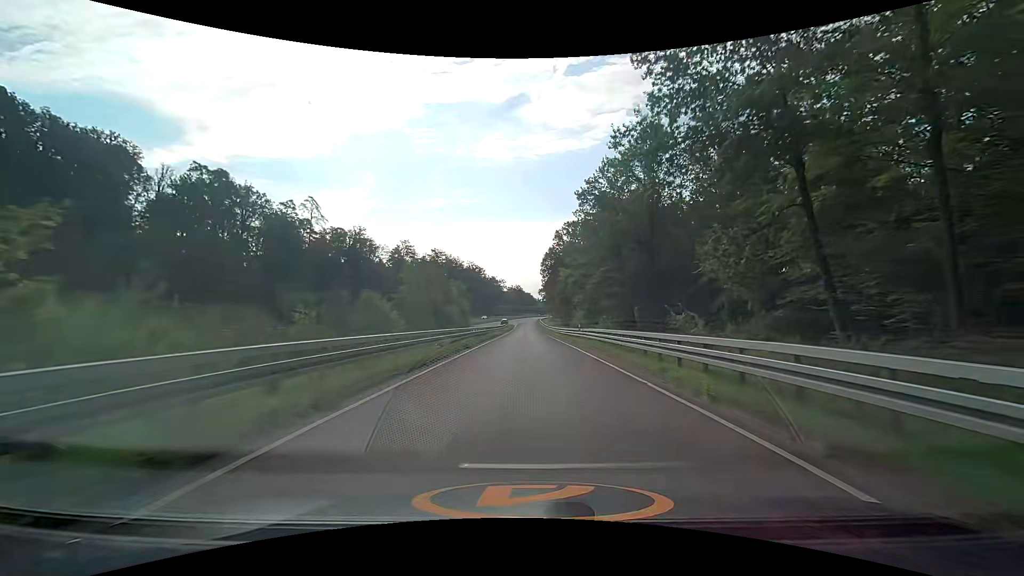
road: trunk_link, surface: asphalt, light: Day
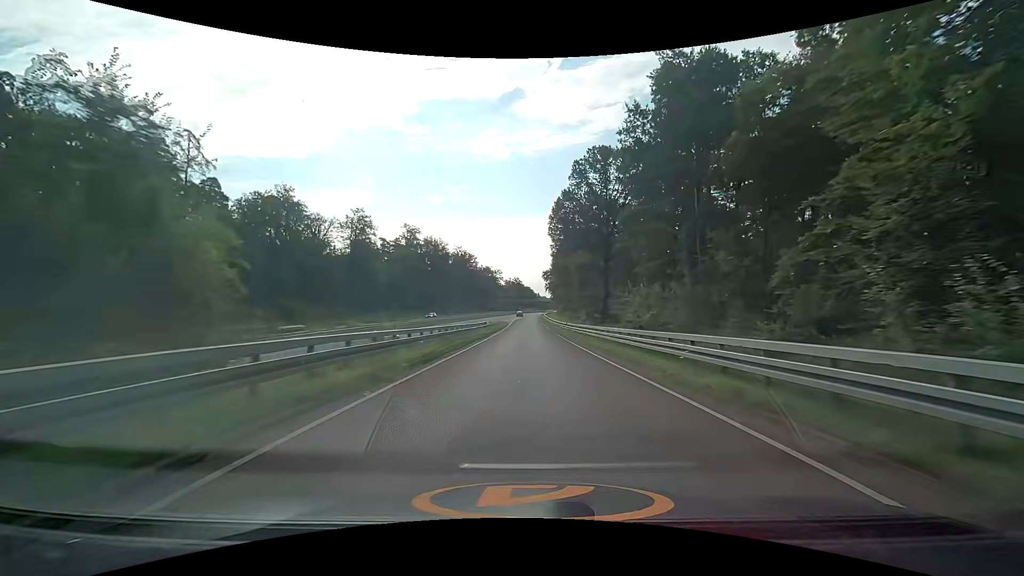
(+0.1, +43.0) m; 0°
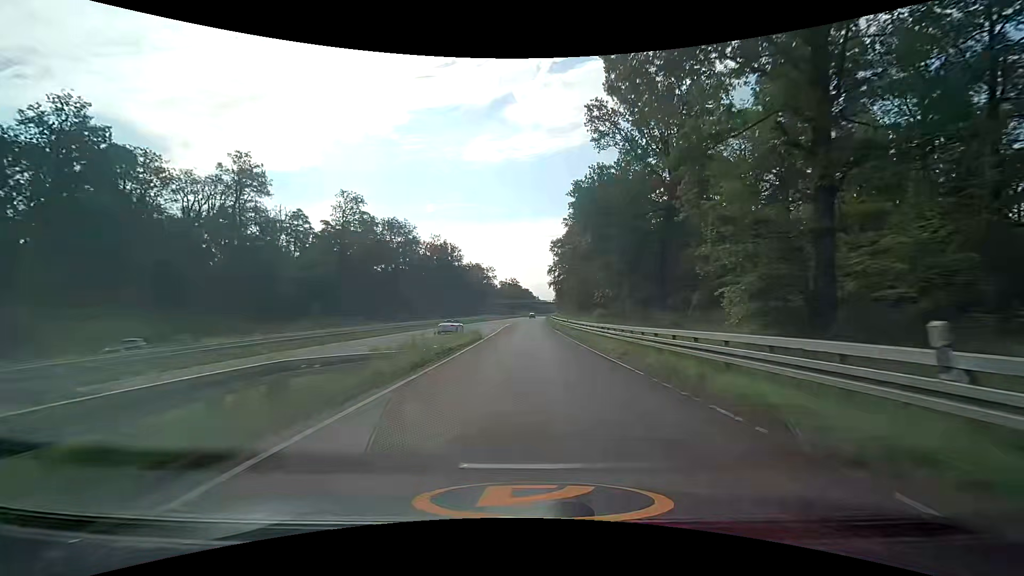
(+0.1, +46.2) m; 0°
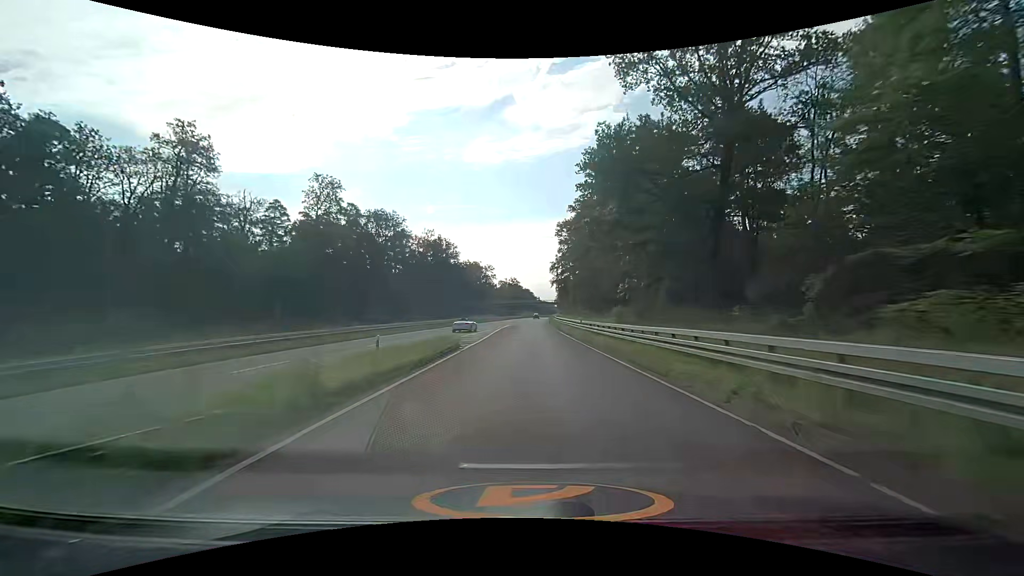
(-0.1, +12.0) m; 0°
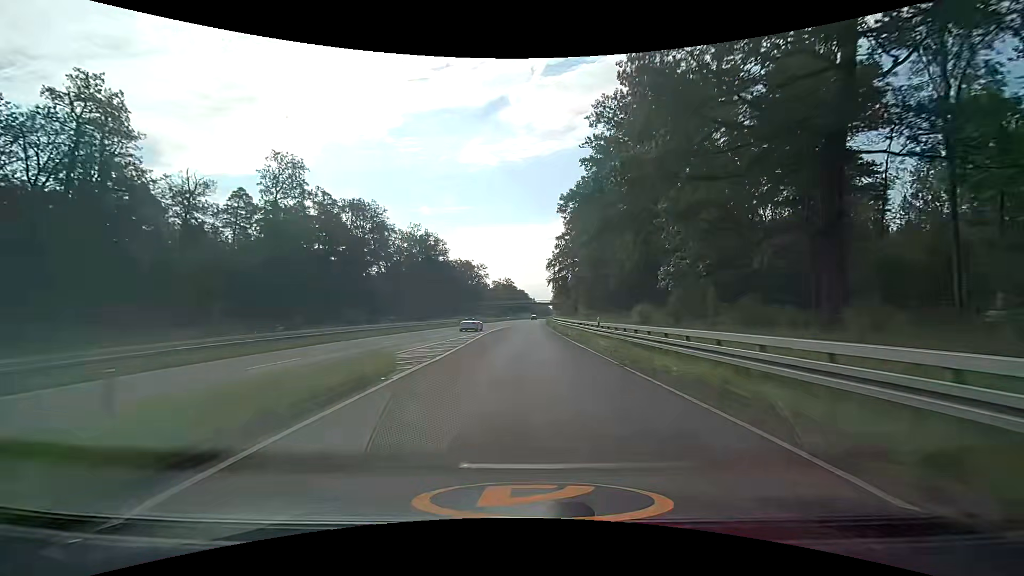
(0.0, +12.0) m; 0°
